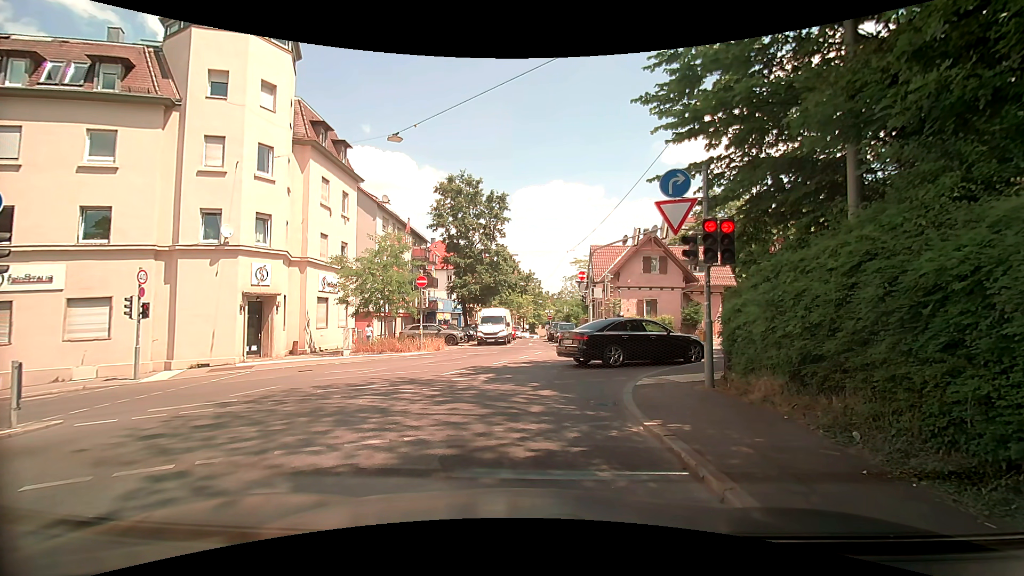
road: unclassified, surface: asphalt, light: Day
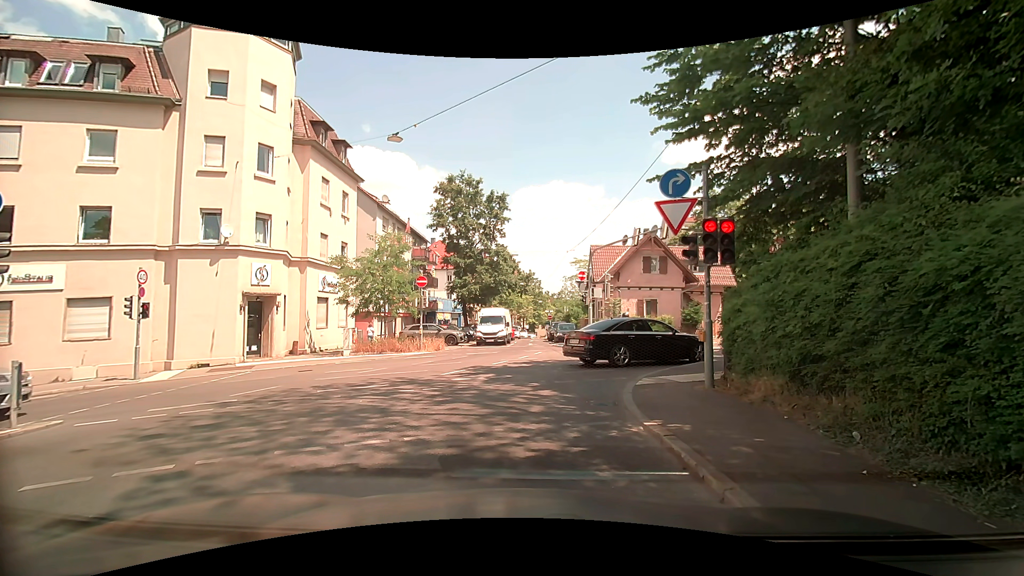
(0.0, 0.0) m; 0°
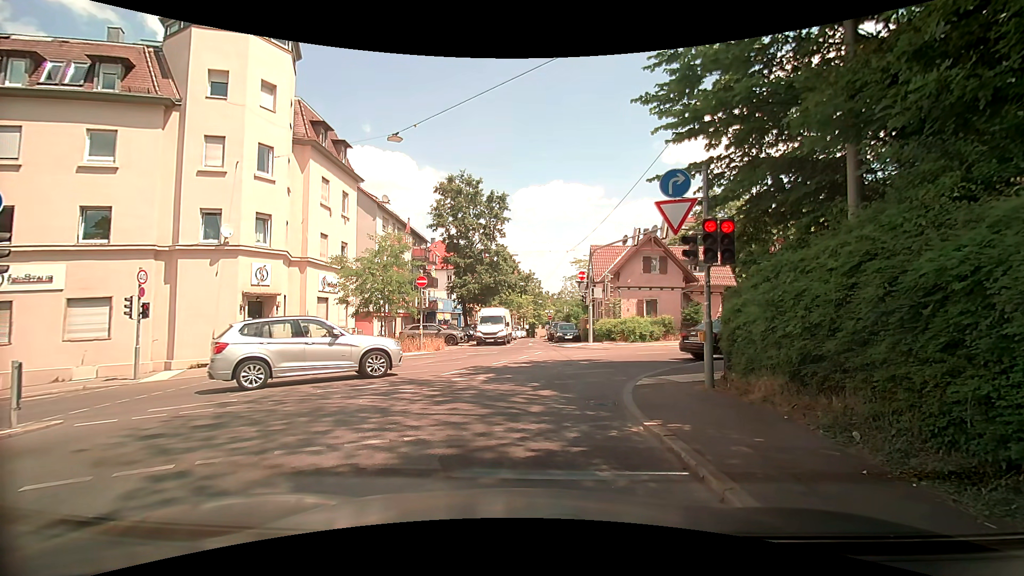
(0.0, 0.0) m; 0°
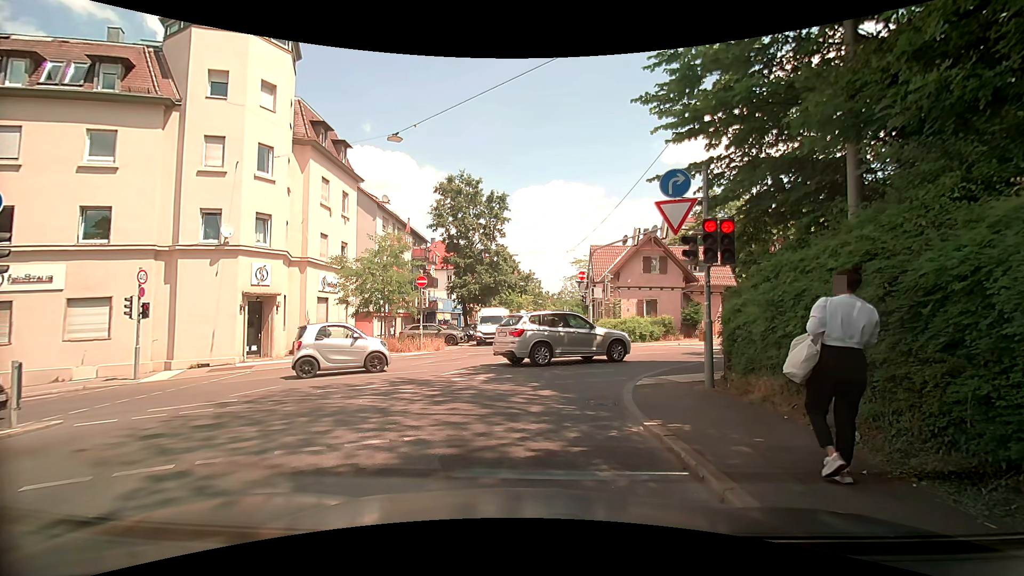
(0.0, 0.0) m; 0°
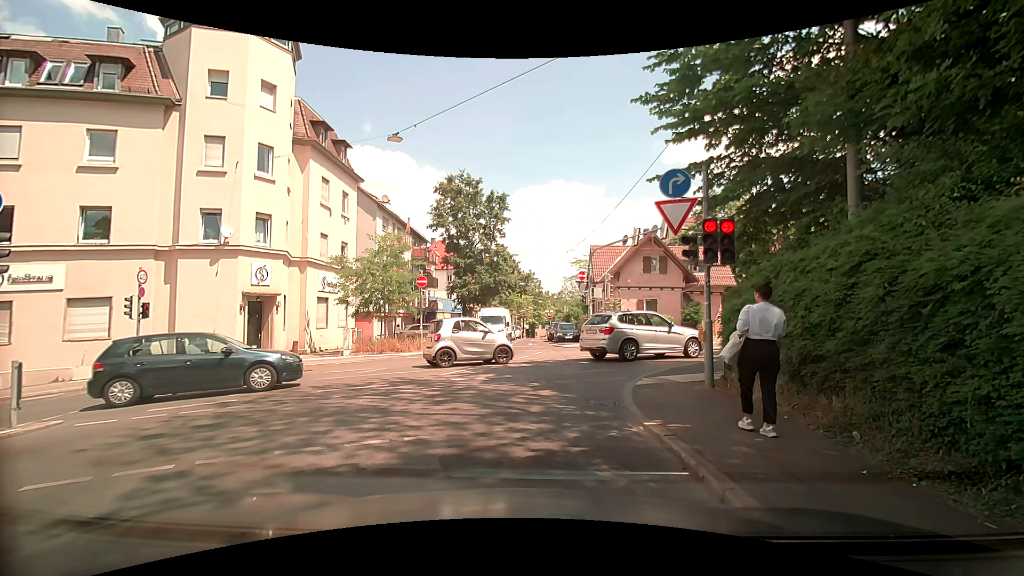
(0.0, 0.0) m; 0°
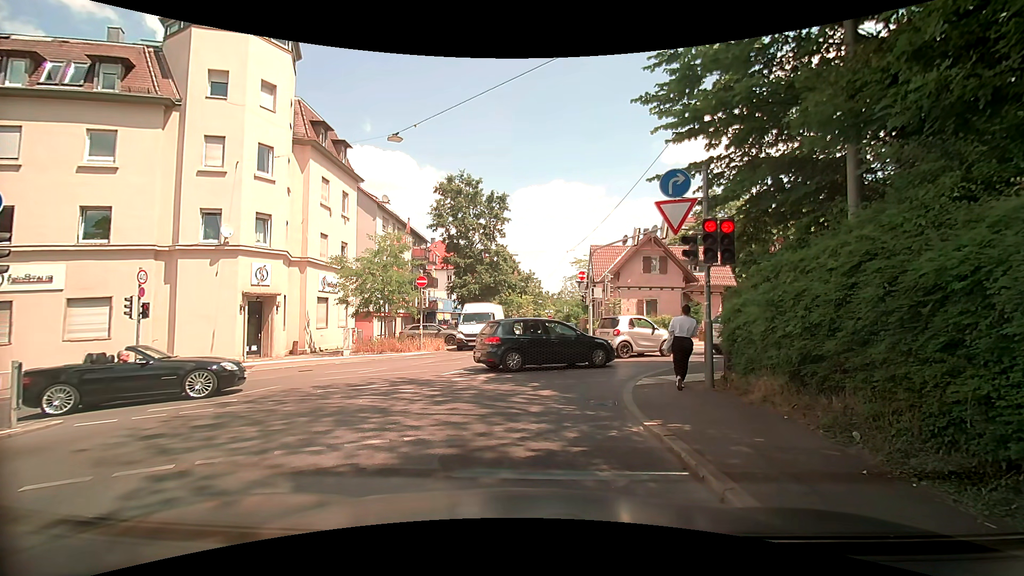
(0.0, 0.0) m; 0°
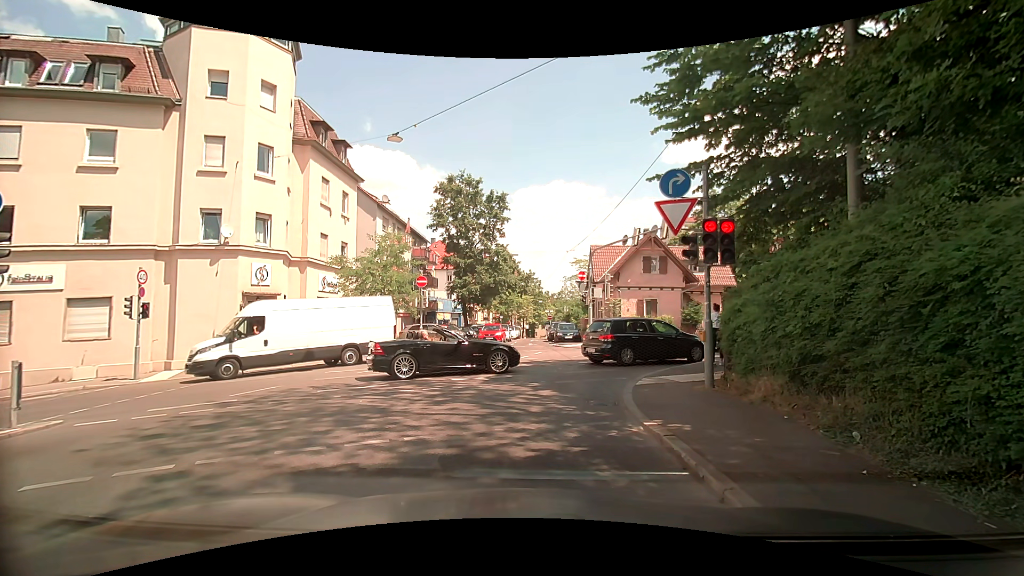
(0.0, 0.0) m; 0°
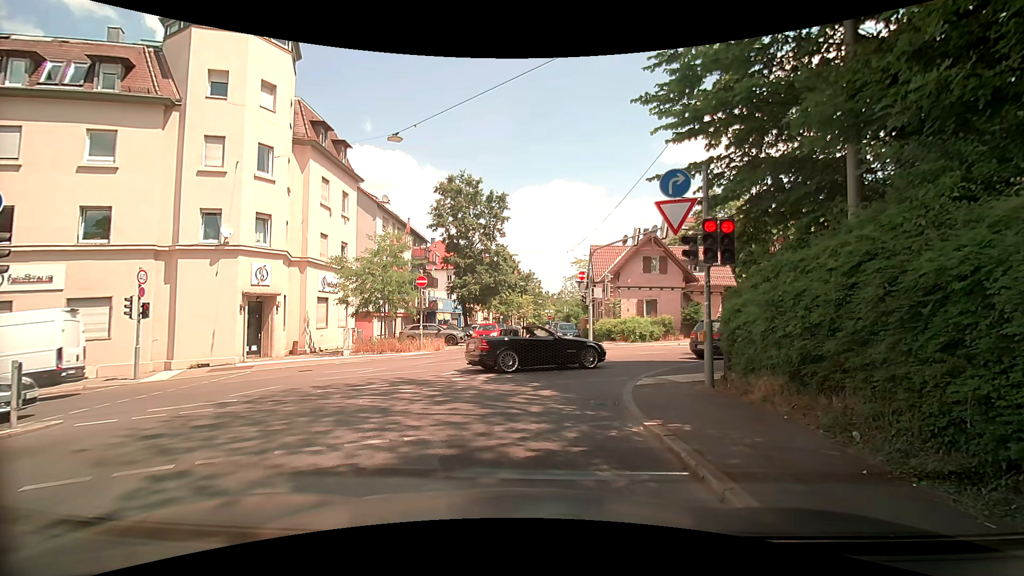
(0.0, 0.0) m; 0°
